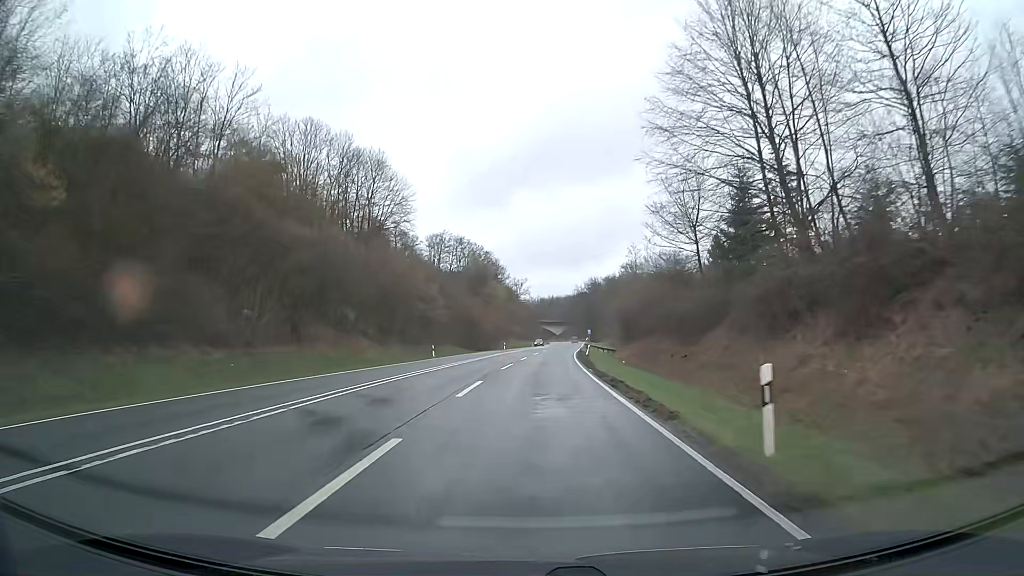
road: primary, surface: asphalt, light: Day
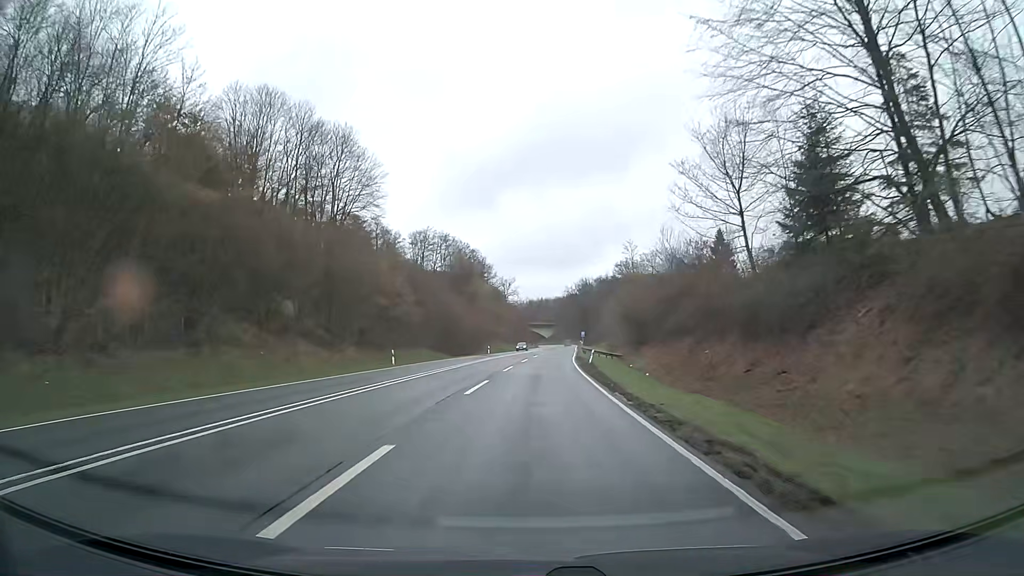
(+0.1, +12.5) m; +1°
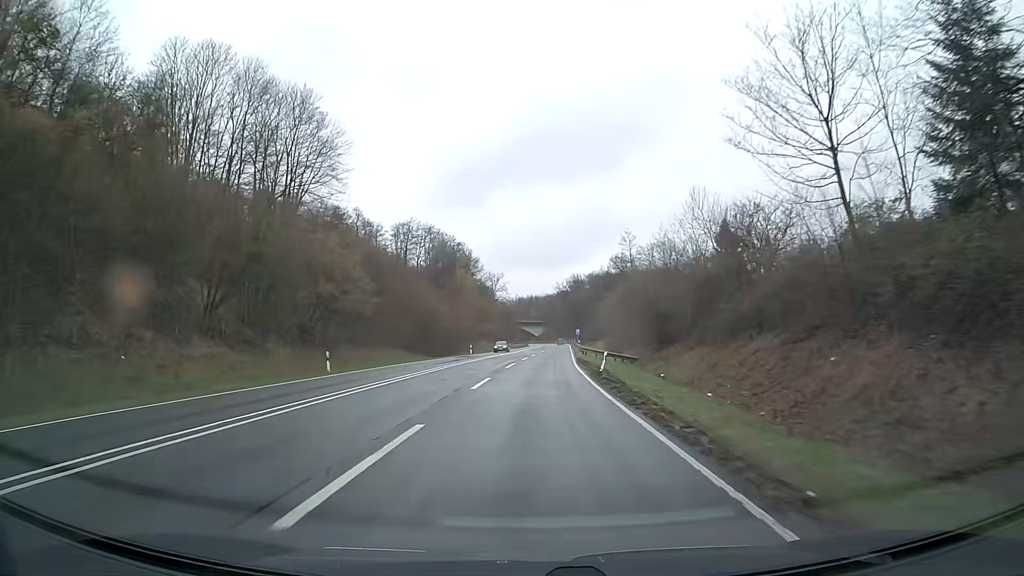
(+0.1, +12.5) m; +1°
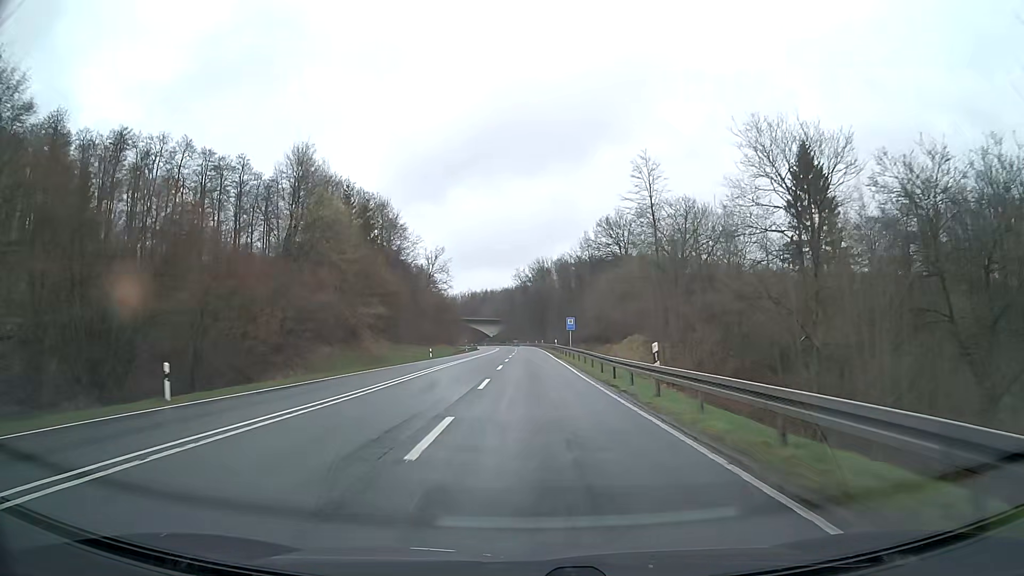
(+1.7, +62.7) m; +3°
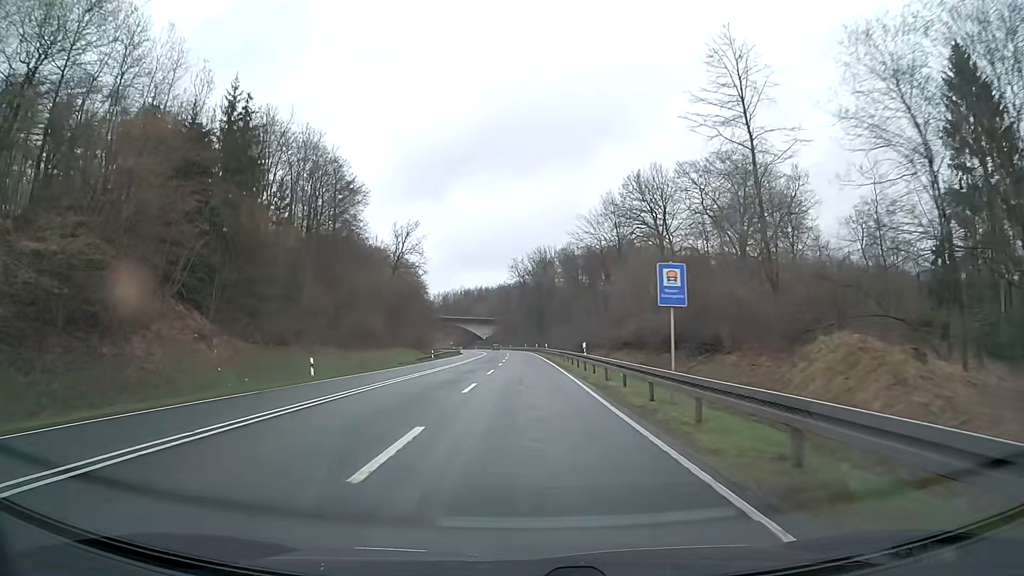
(+0.2, +37.7) m; 0°
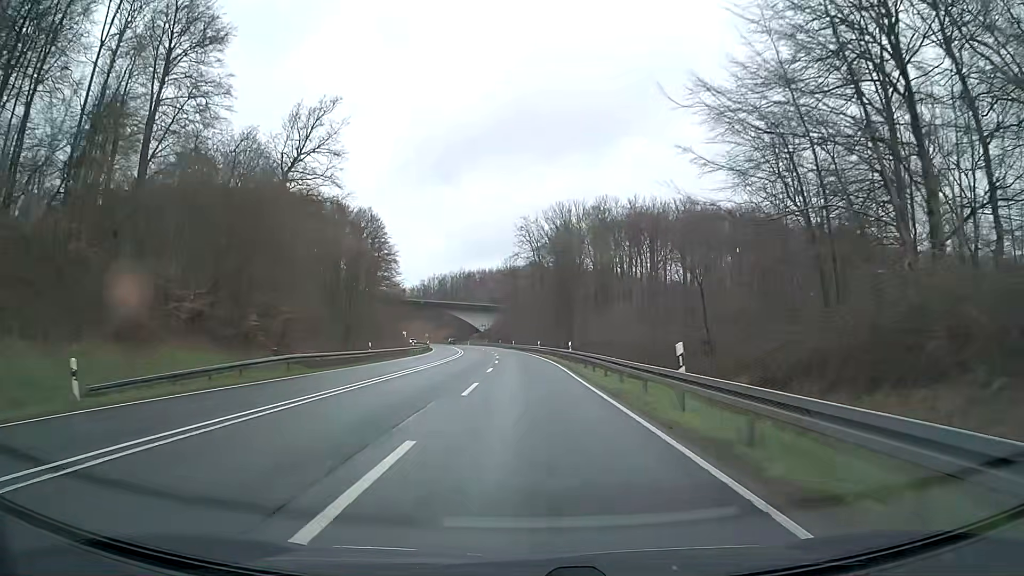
(-0.7, +62.7) m; -1°
